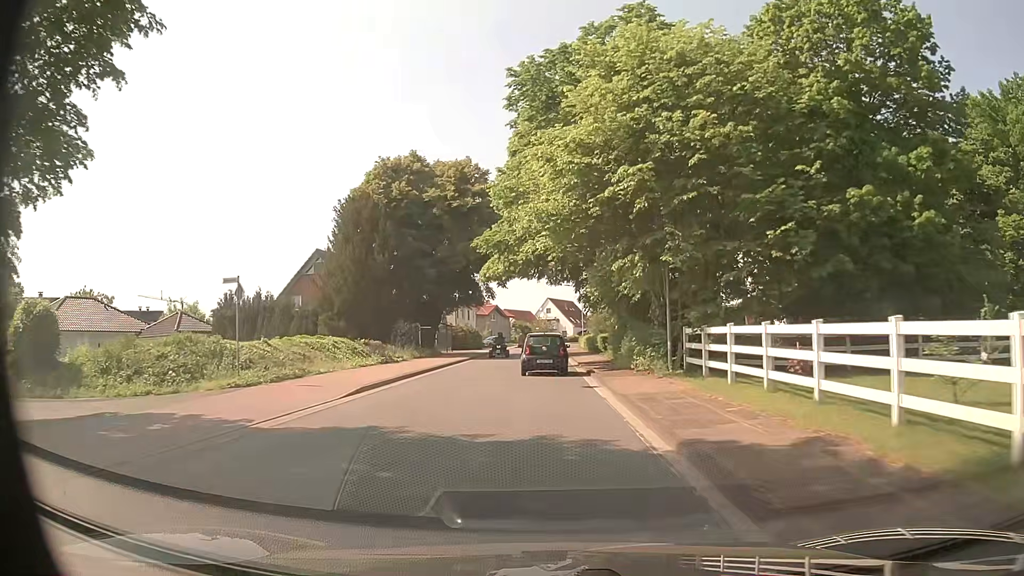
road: tertiary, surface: asphalt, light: Day
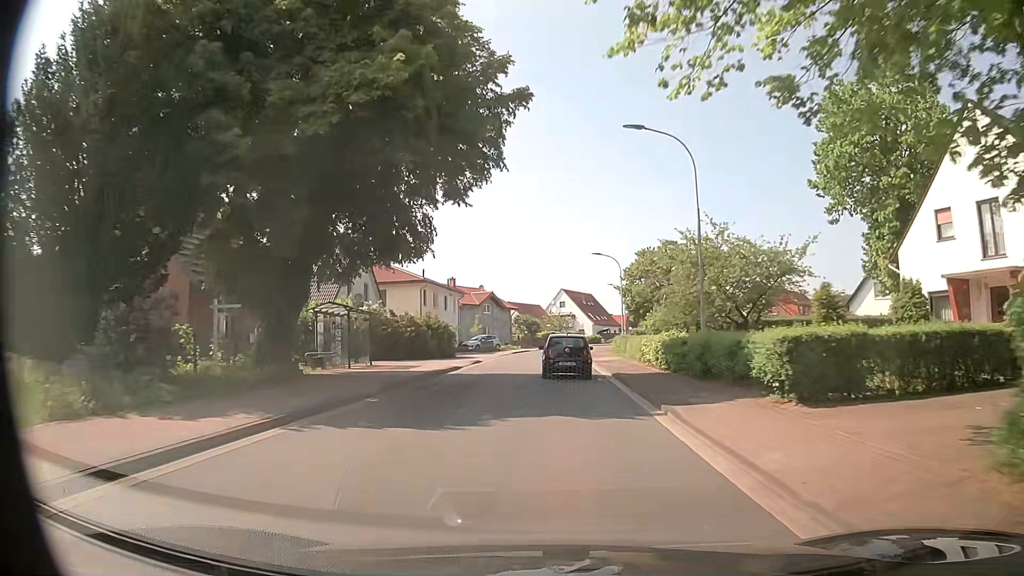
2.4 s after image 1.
(-0.3, +31.2) m; 0°
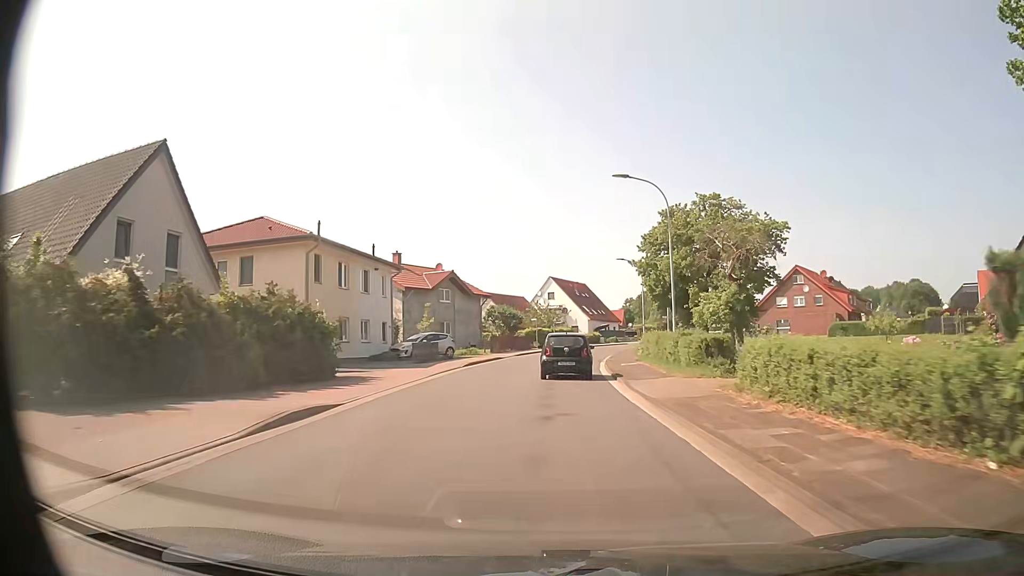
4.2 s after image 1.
(-0.1, +24.3) m; 0°
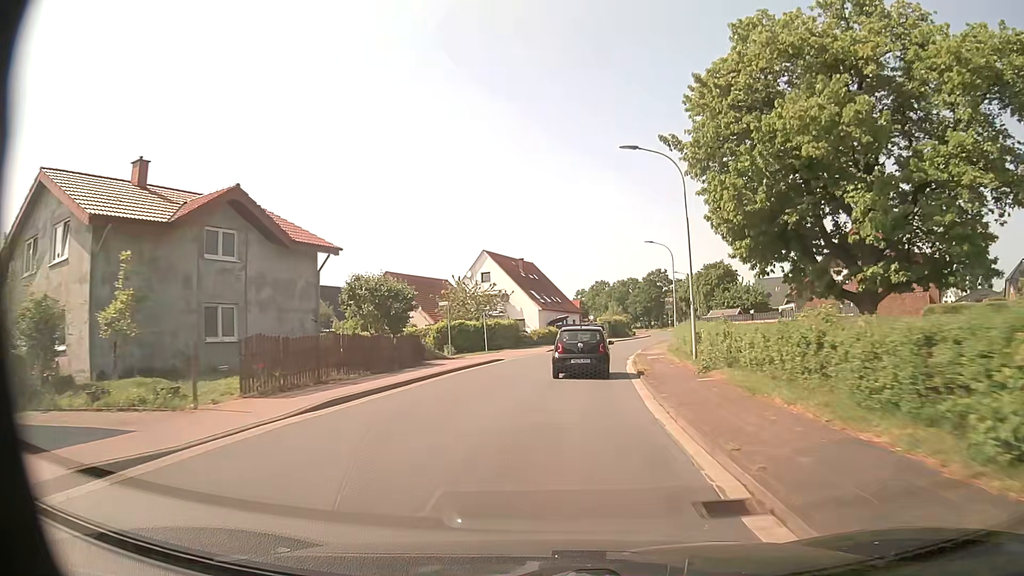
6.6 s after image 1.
(+1.2, +32.9) m; +5°
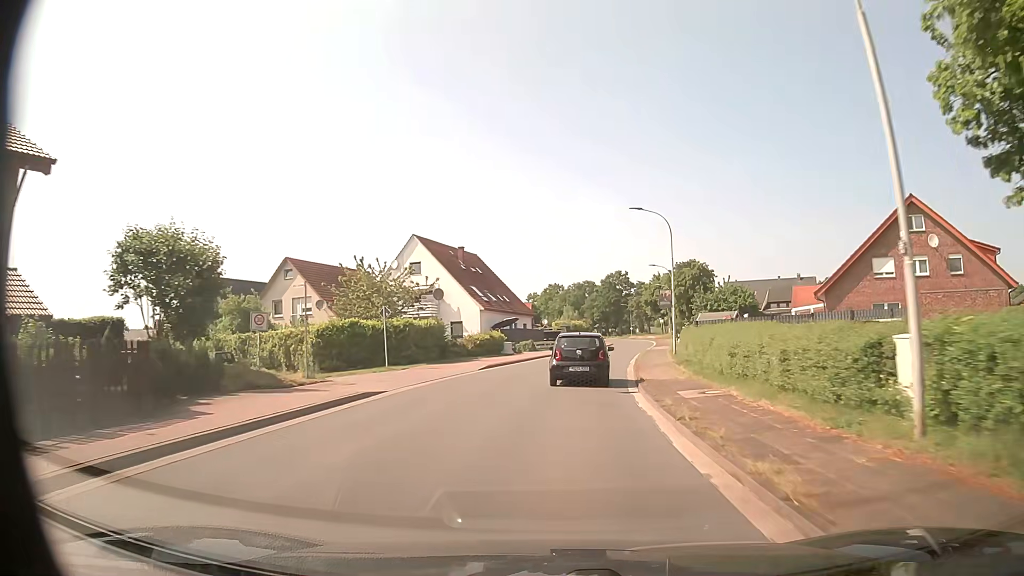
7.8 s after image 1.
(+0.5, +16.2) m; +5°
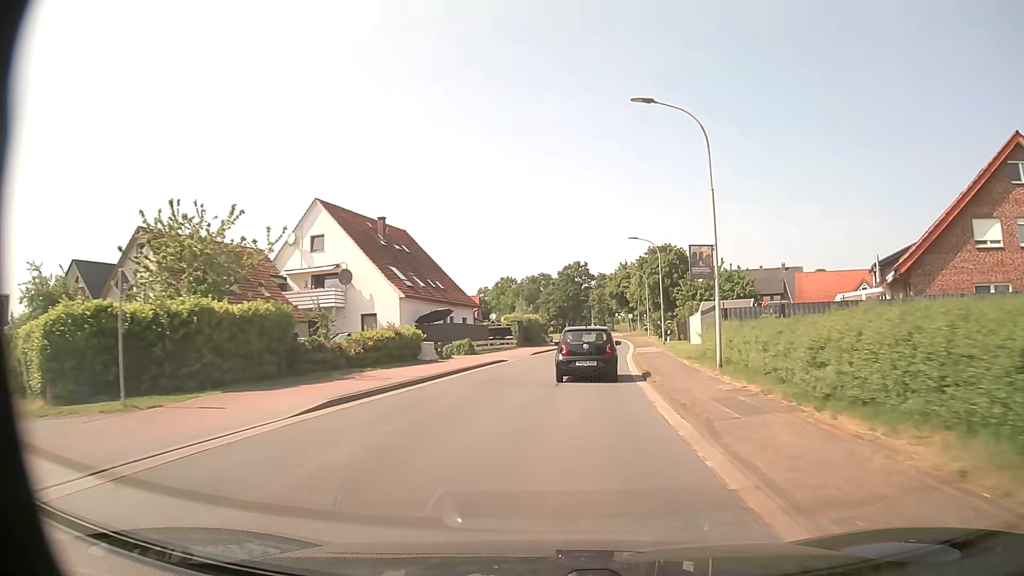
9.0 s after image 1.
(+0.4, +16.3) m; +3°
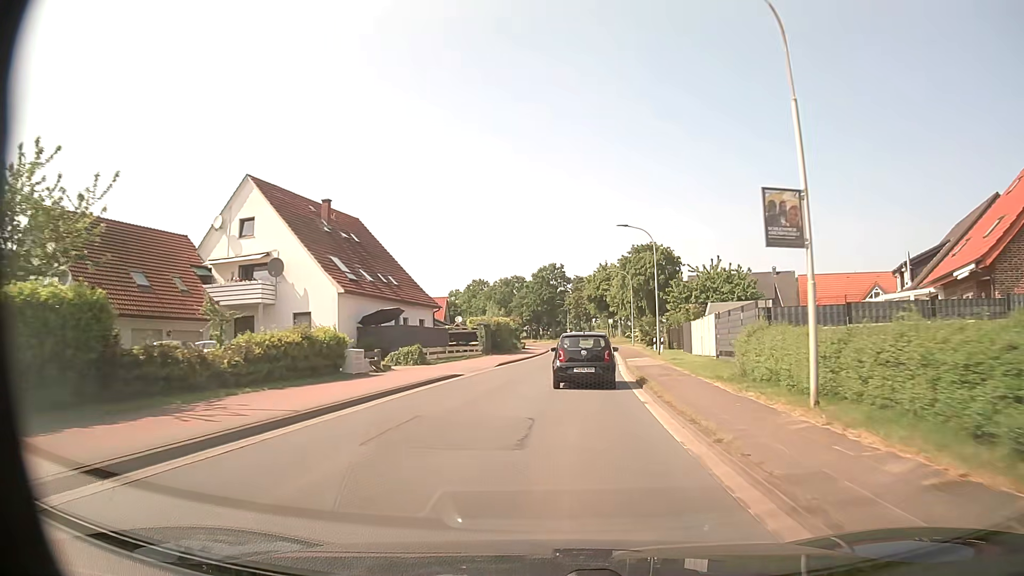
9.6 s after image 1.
(+0.2, +8.2) m; +2°
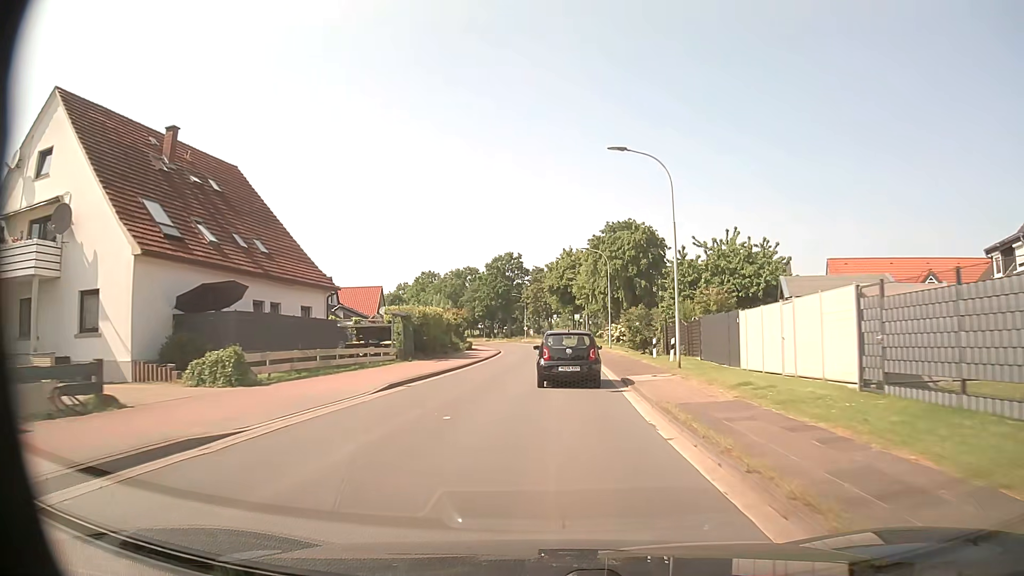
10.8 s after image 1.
(+0.6, +16.2) m; +4°
(0, +10) (0, +20) (+1, +30) (+1, +40) (+1, +50) (0, +60) (0, +70) (-2, +80) (-3, +90) (-5, +100) m
